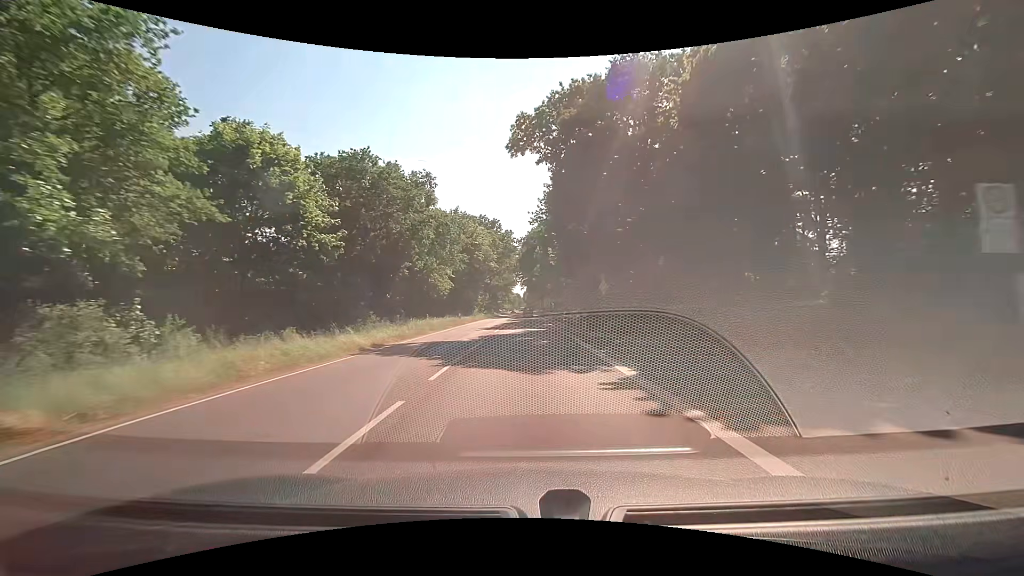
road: primary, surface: asphalt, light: Day
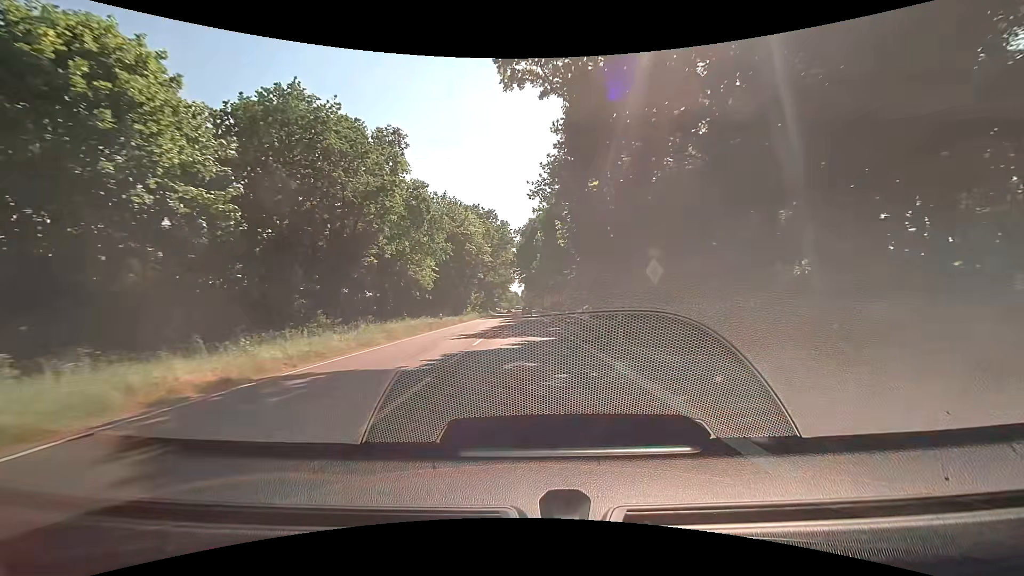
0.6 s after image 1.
(0.0, +10.1) m; 0°
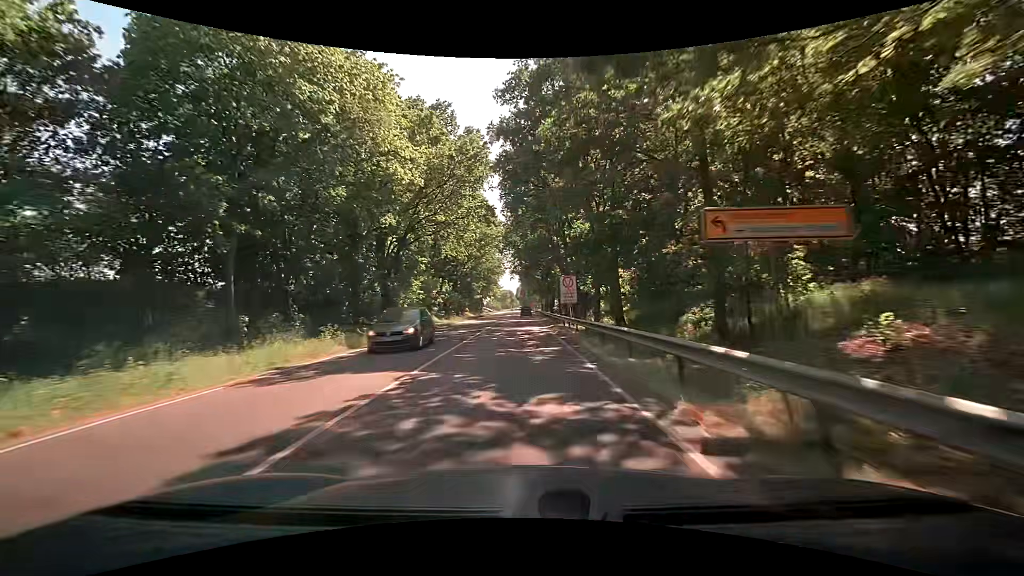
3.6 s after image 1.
(+0.3, +50.7) m; +1°
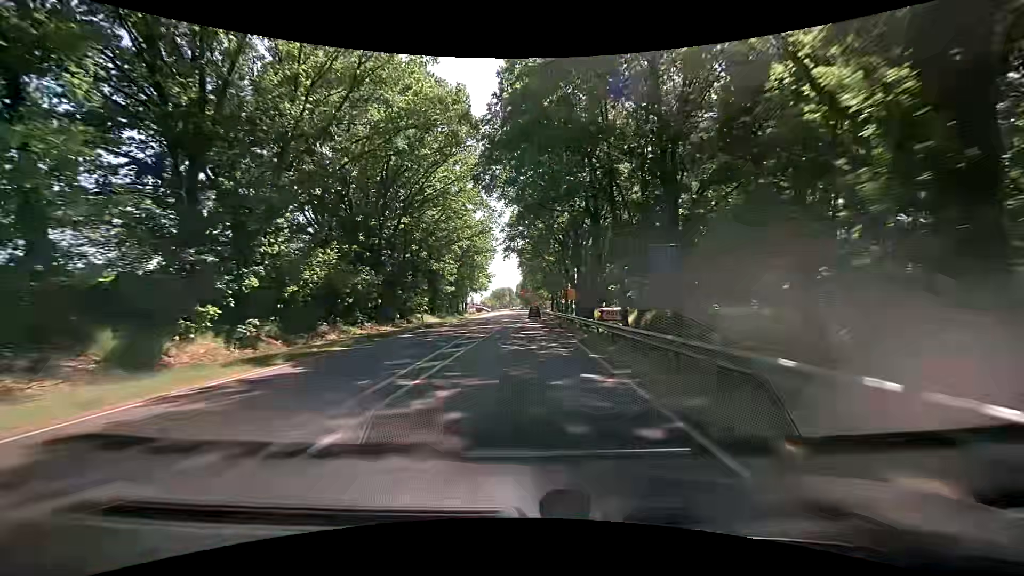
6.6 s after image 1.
(-0.7, +50.8) m; +1°
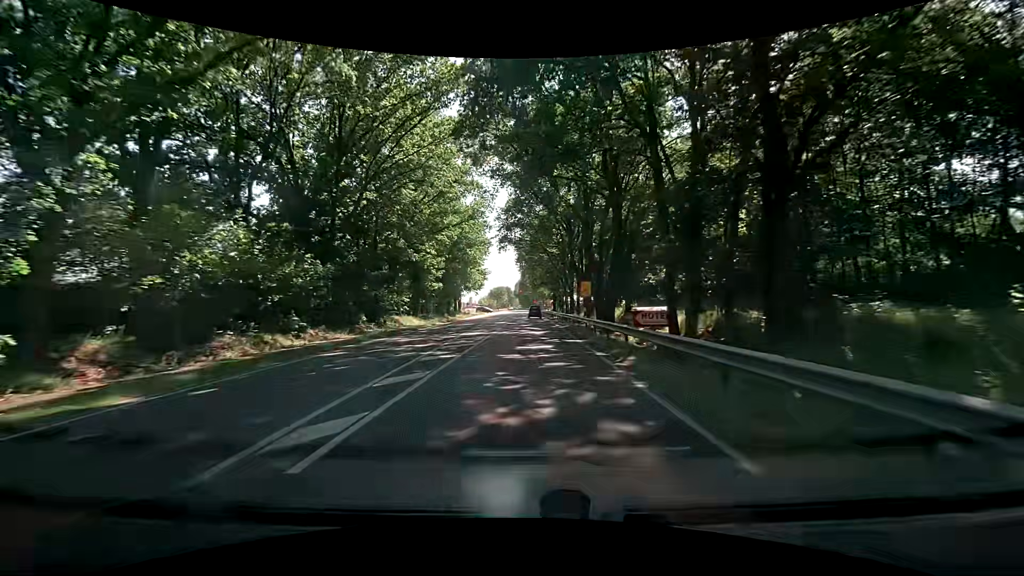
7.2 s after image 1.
(-0.2, +10.2) m; -2°
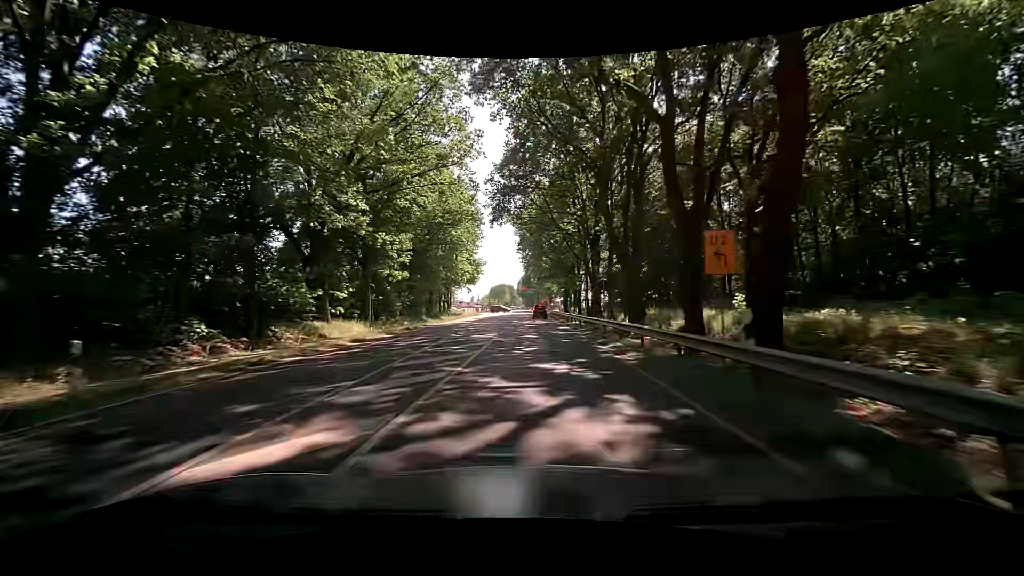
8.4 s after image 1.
(+0.1, +20.3) m; 0°
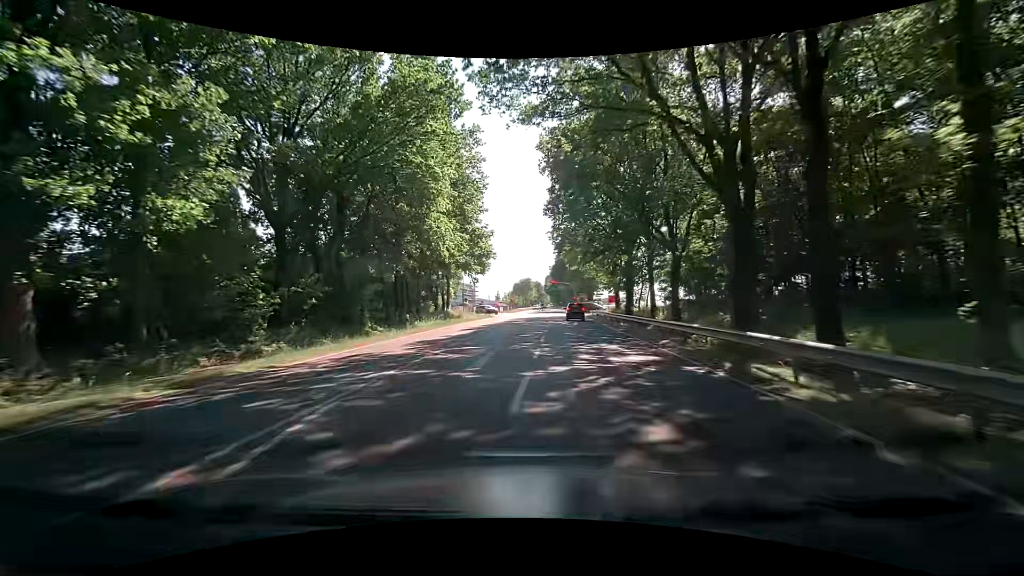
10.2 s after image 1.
(-0.2, +30.1) m; -2°
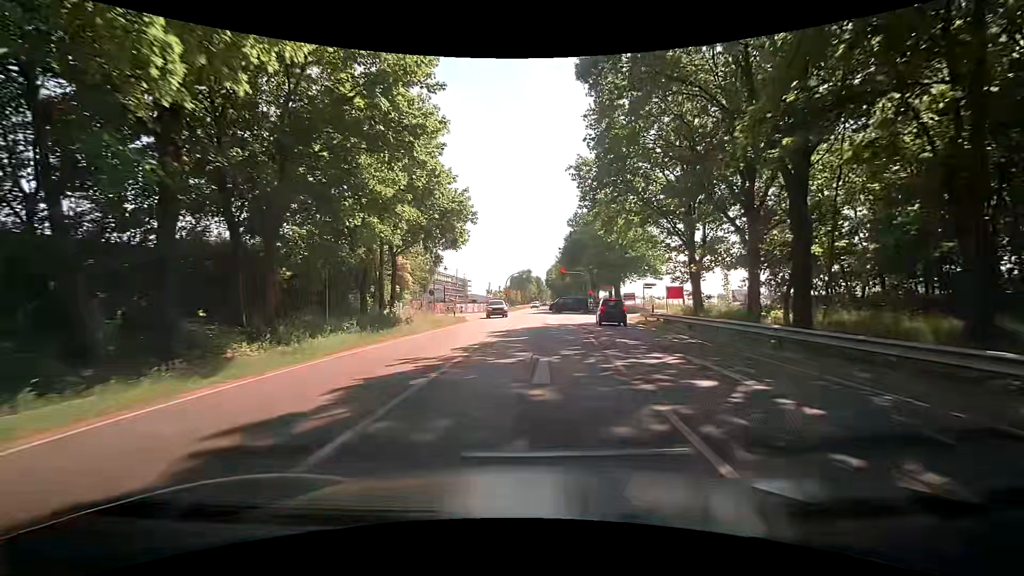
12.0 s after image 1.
(-0.5, +26.8) m; 0°
(0, +10) (0, +20) (+1, +30) (+2, +40) (+2, +50) (0, +60) (-7, +66) (-16, +71) (-25, +76) (-32, +83) m
